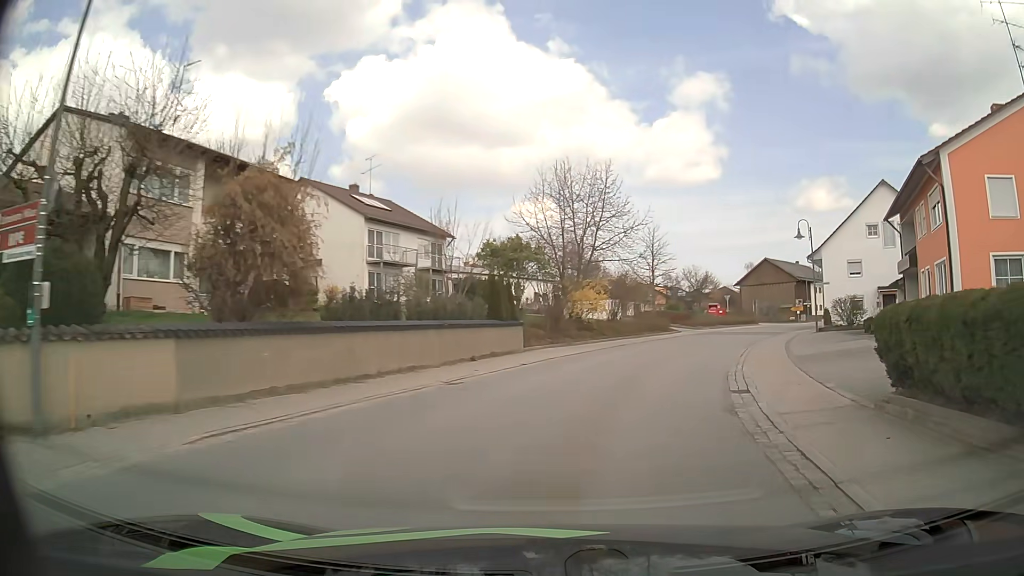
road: secondary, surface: asphalt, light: Day
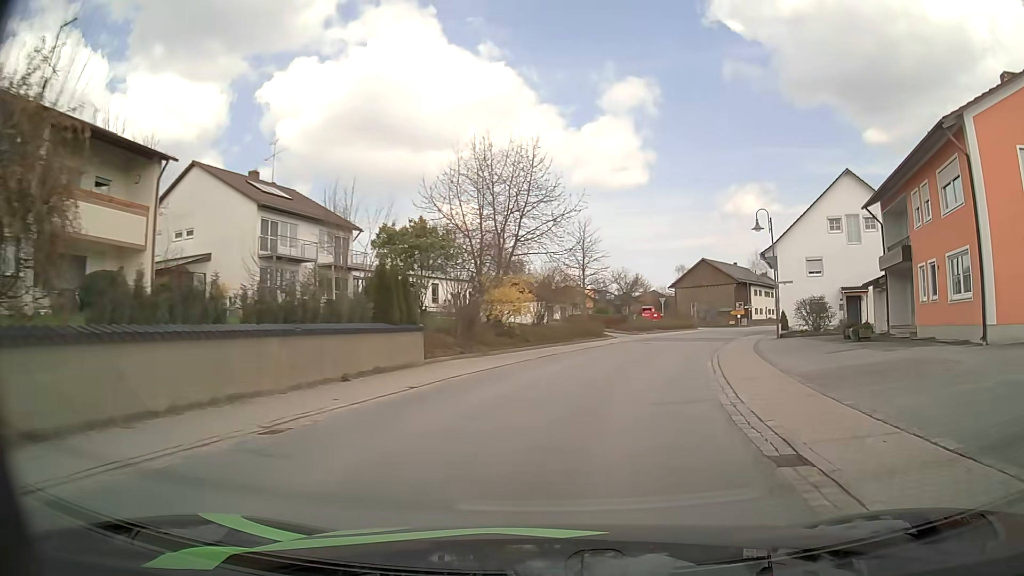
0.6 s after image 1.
(+0.3, +6.1) m; +6°
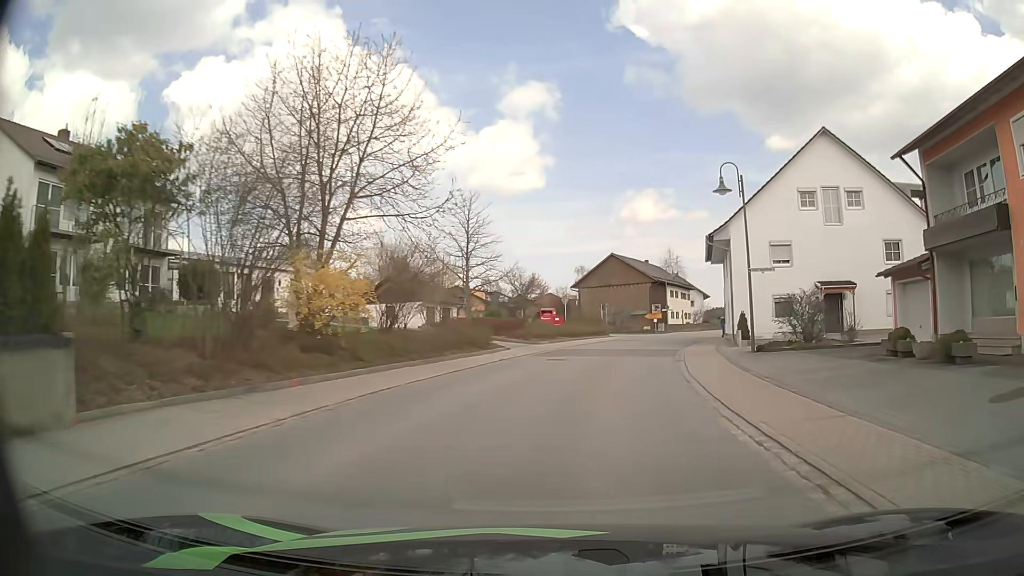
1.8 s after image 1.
(+1.1, +12.5) m; +9°
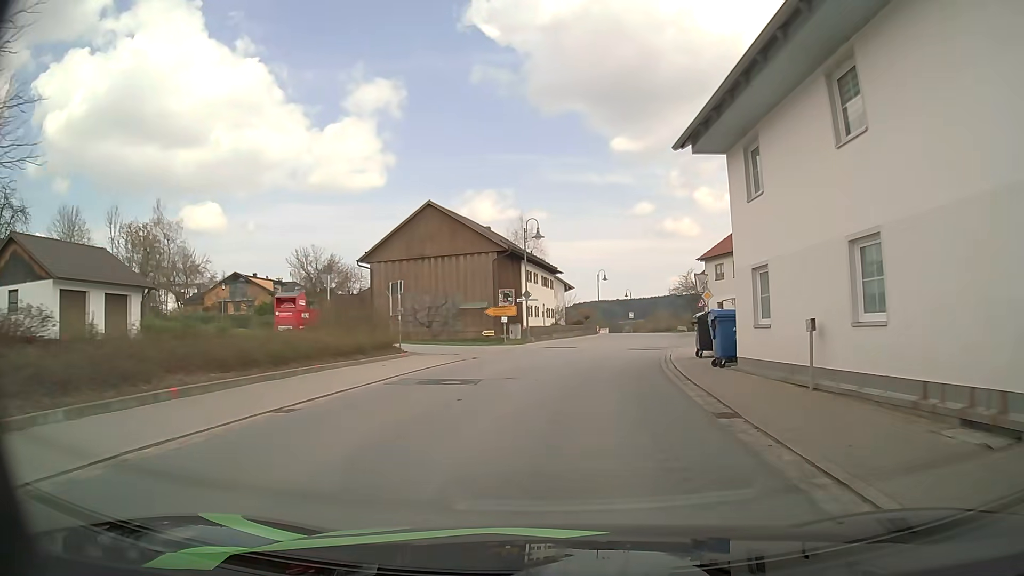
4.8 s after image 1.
(+4.1, +32.4) m; +14°
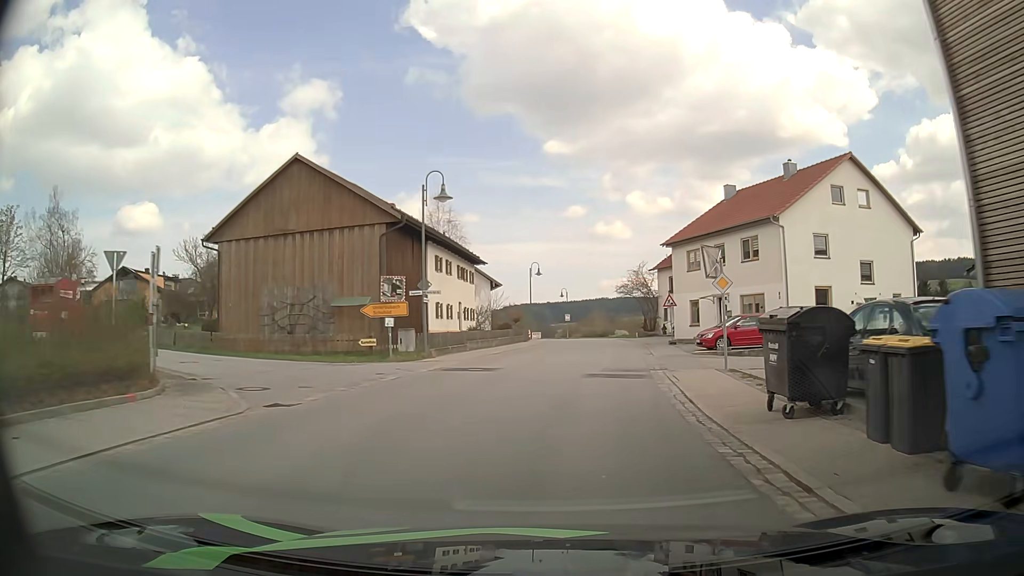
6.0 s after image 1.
(+0.7, +13.1) m; +6°
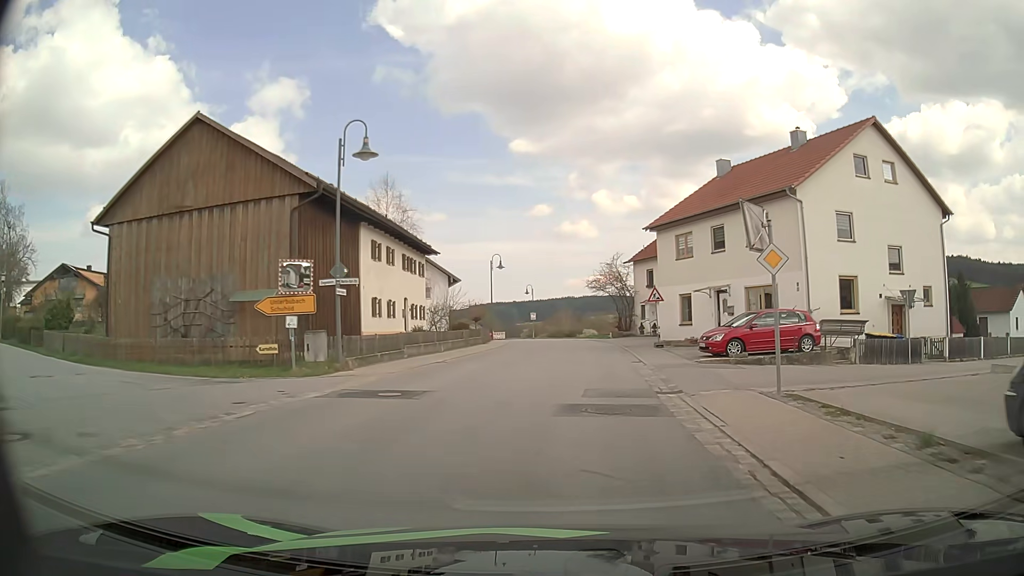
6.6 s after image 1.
(+0.2, +6.7) m; +3°
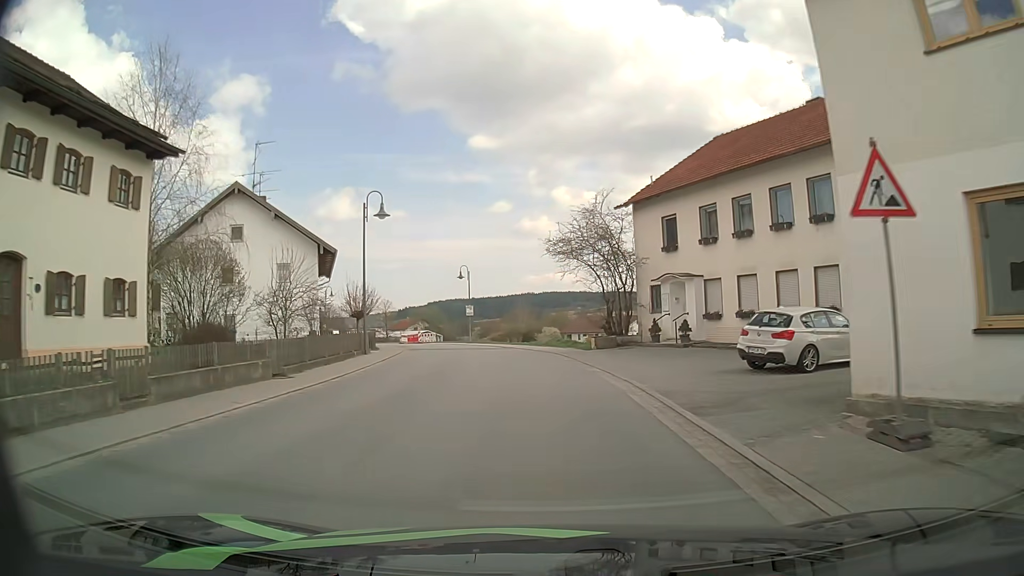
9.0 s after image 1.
(+1.5, +26.7) m; +4°
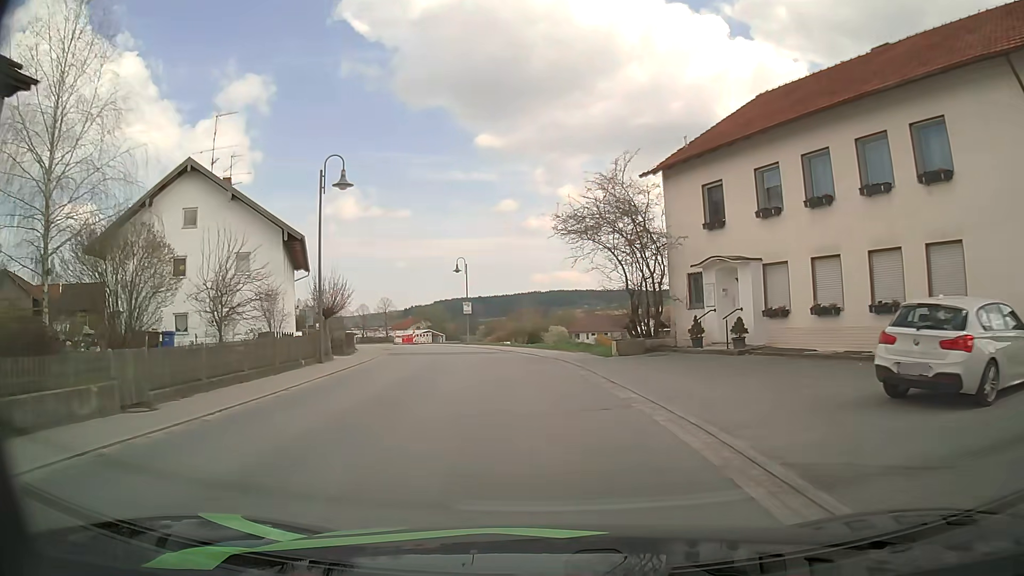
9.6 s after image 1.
(-0.1, +6.6) m; 0°
(0, +10) (-1, +20) (-2, +30) (-5, +40) (-8, +49) (-11, +58) (-16, +67) (-21, +76) (-27, +84) (-33, +92) m
